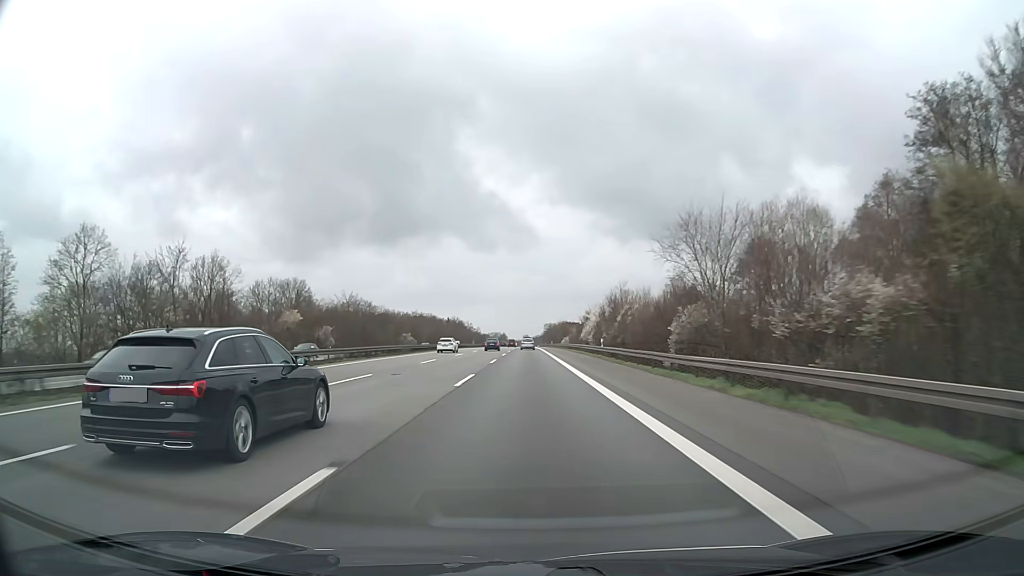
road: motorway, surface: asphalt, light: Day
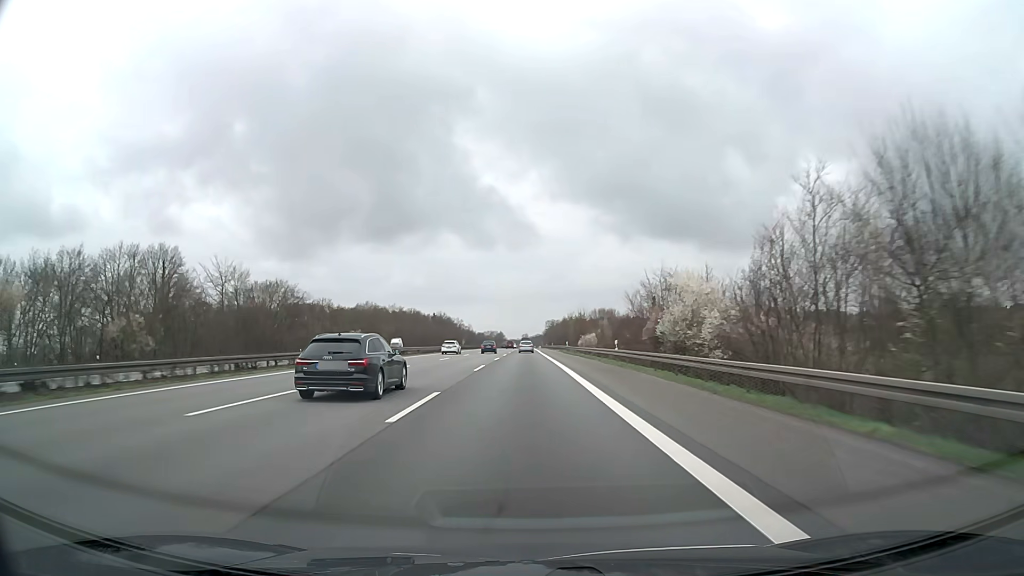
(+0.1, +62.2) m; 0°
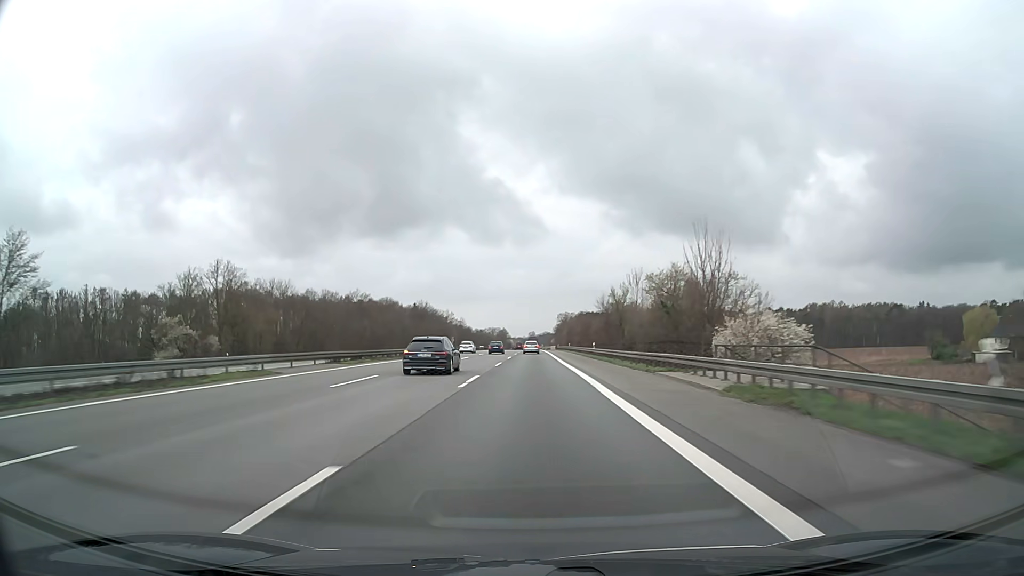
(-0.2, +81.9) m; 0°
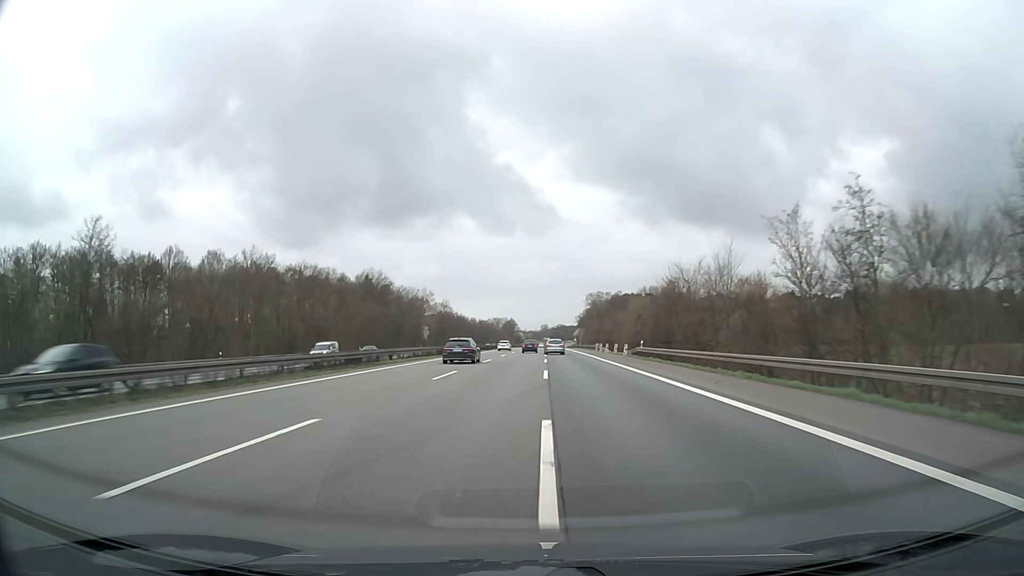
(-1.4, +104.2) m; -1°
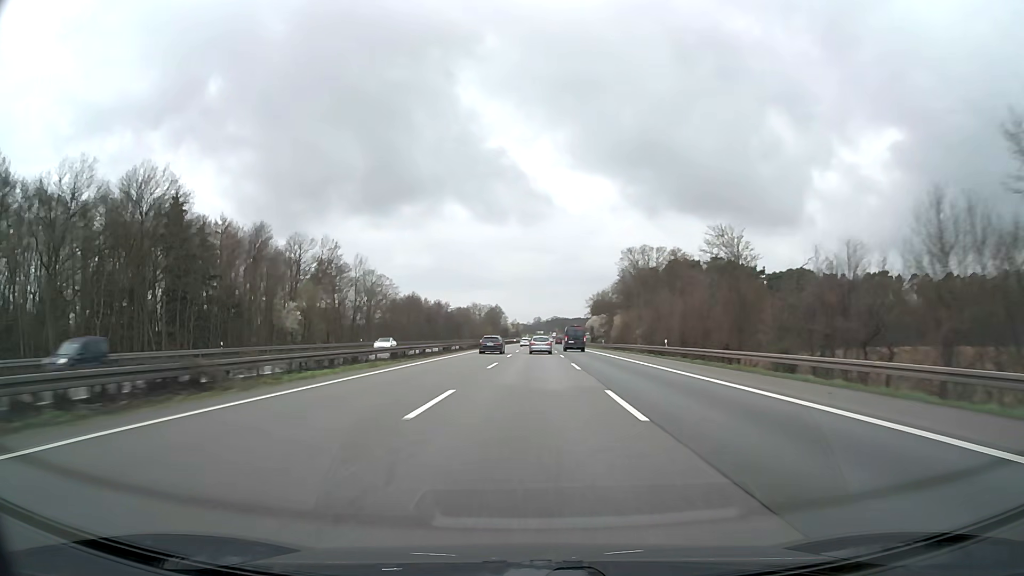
(+0.8, +101.8) m; 0°
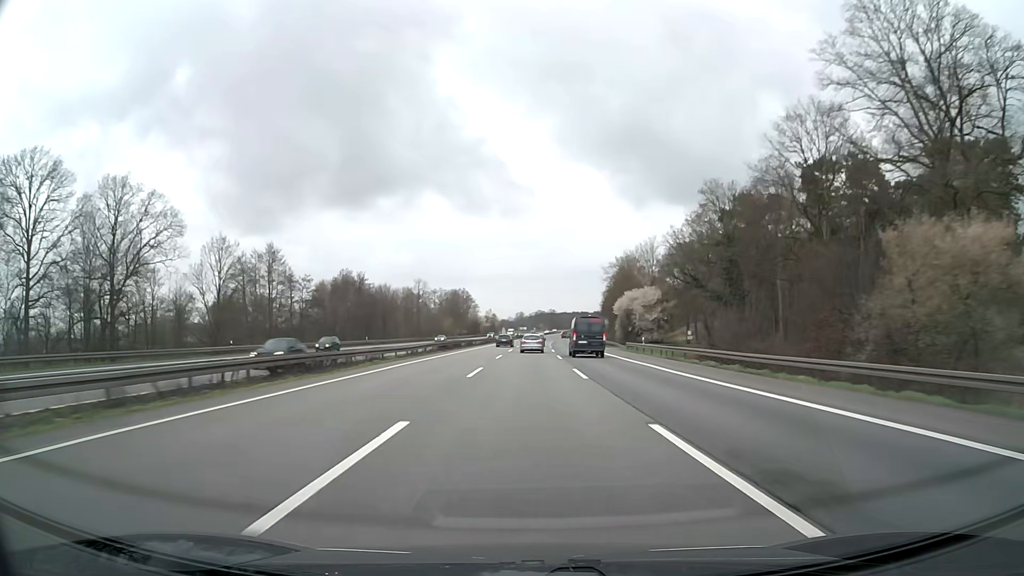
(+1.4, +96.2) m; +2°
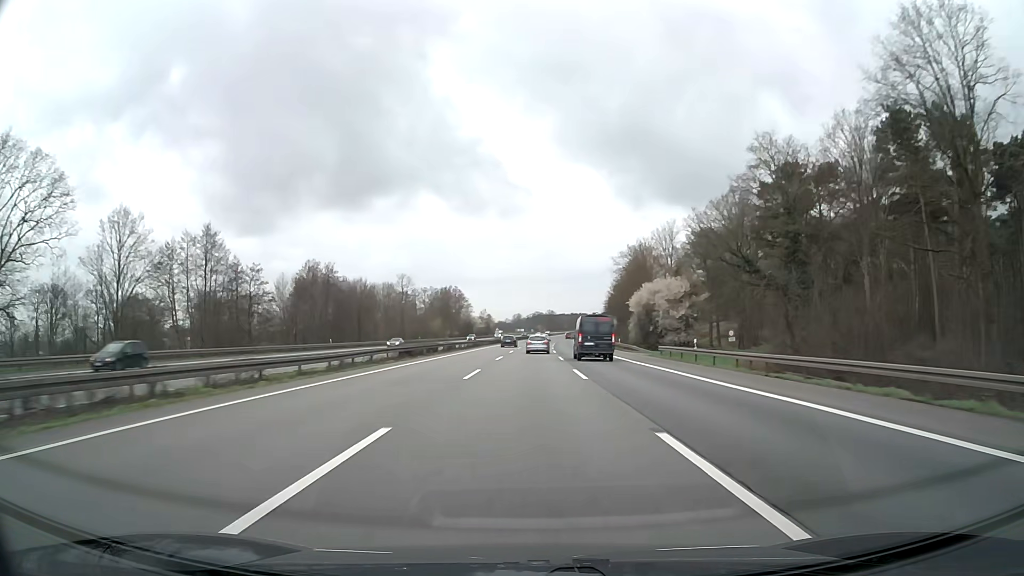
(0.0, +18.8) m; 0°
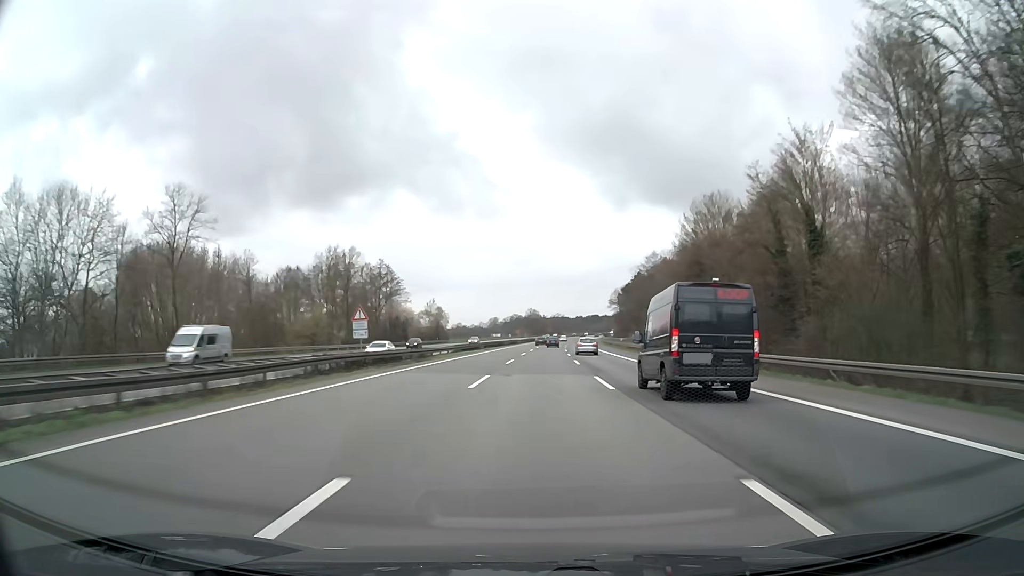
(+1.2, +93.4) m; +2°
(0, +10) (0, +20) (0, +30) (+1, +40) (+1, +50) (+1, +60) (+2, +70) (+2, +80) (+3, +90) (+3, +100) m
